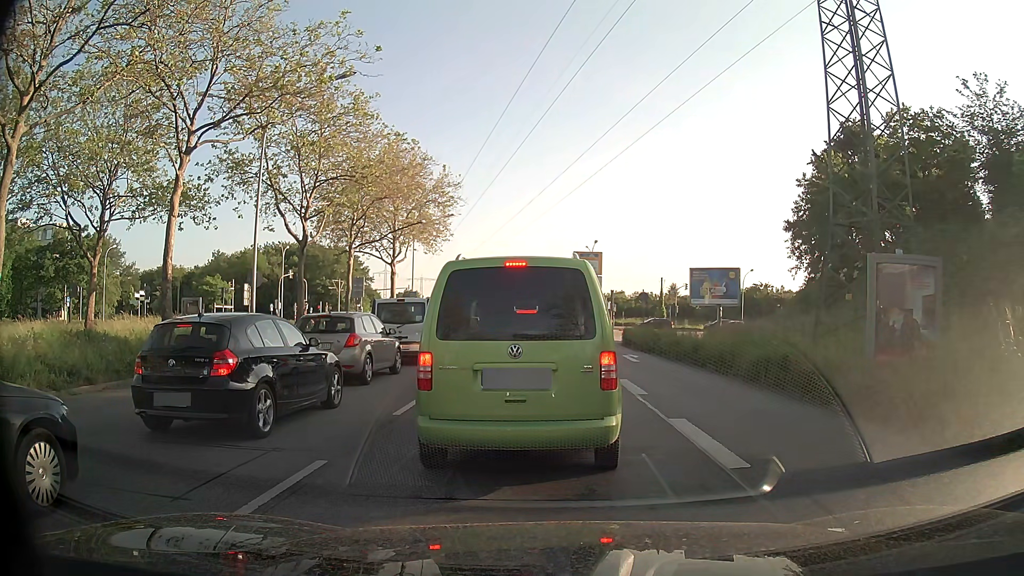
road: primary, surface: asphalt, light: Day
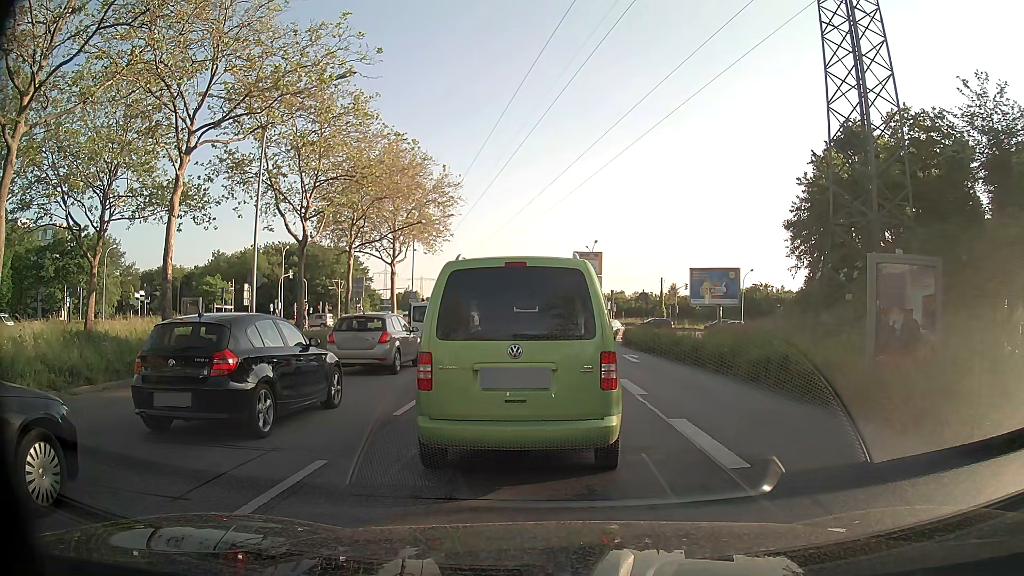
(0.0, 0.0) m; 0°
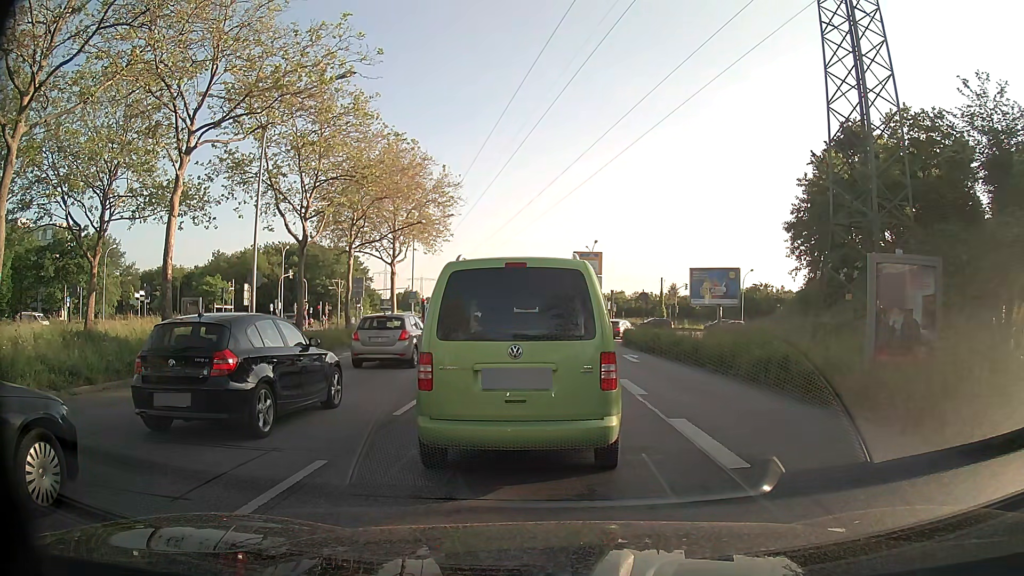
(0.0, 0.0) m; 0°
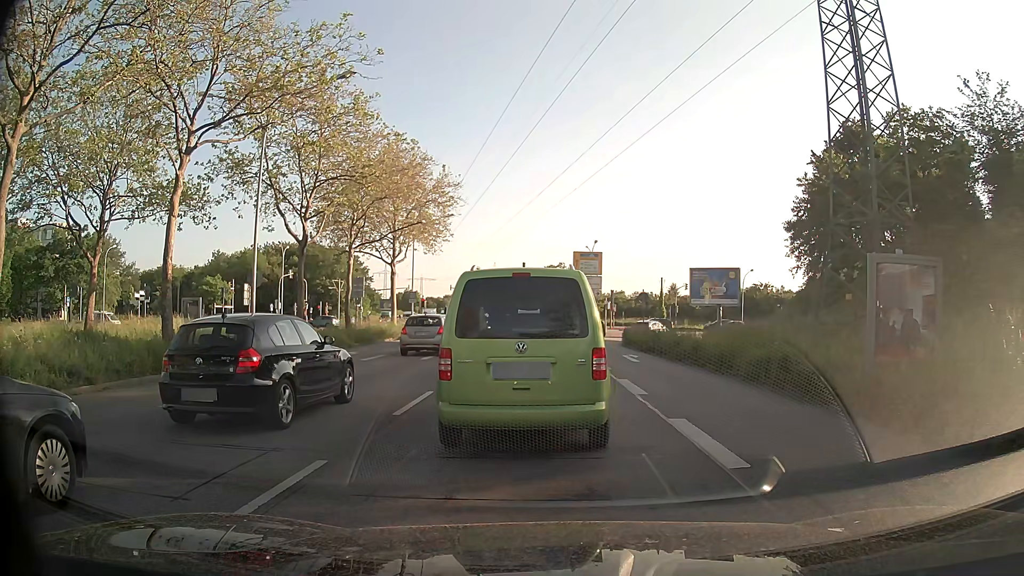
(0.0, 0.0) m; 0°
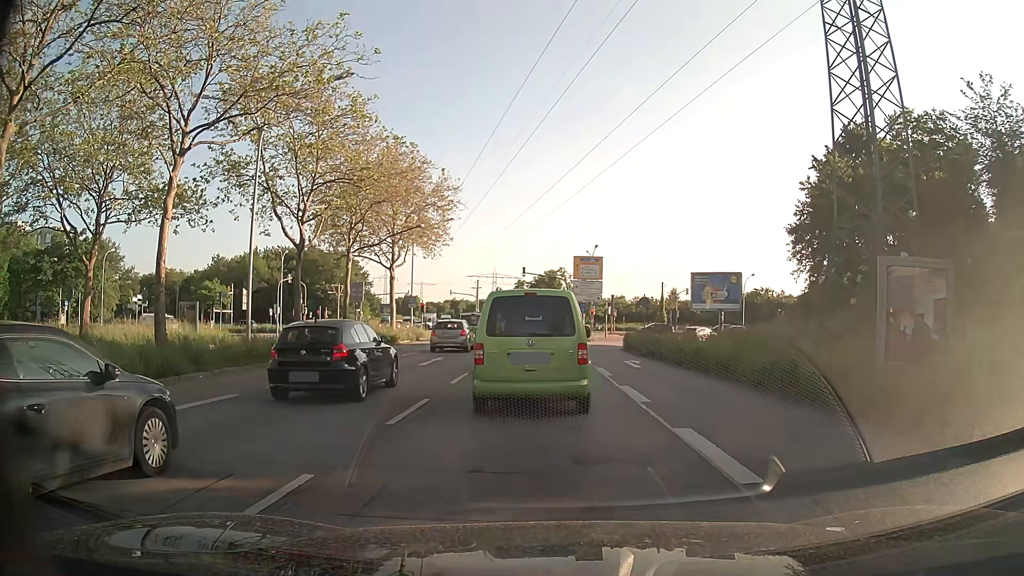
(0.0, +0.5) m; 0°
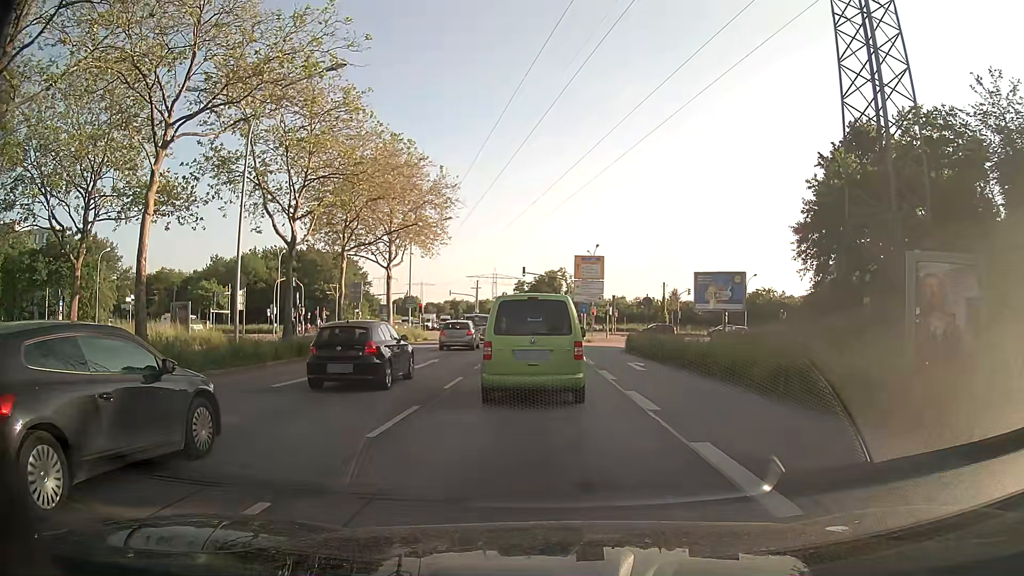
(0.0, +1.1) m; +2°
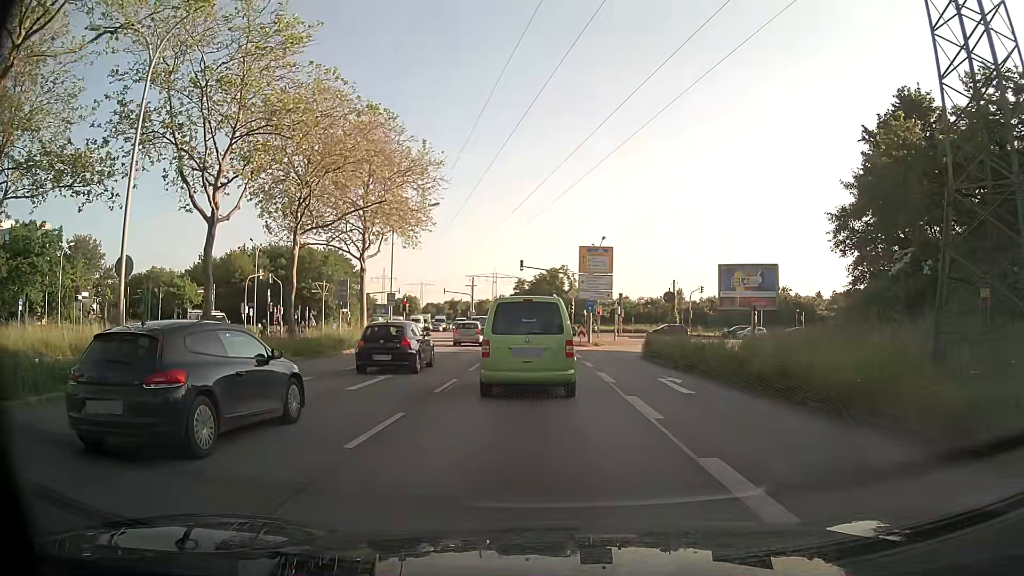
(0.0, +7.3) m; 0°
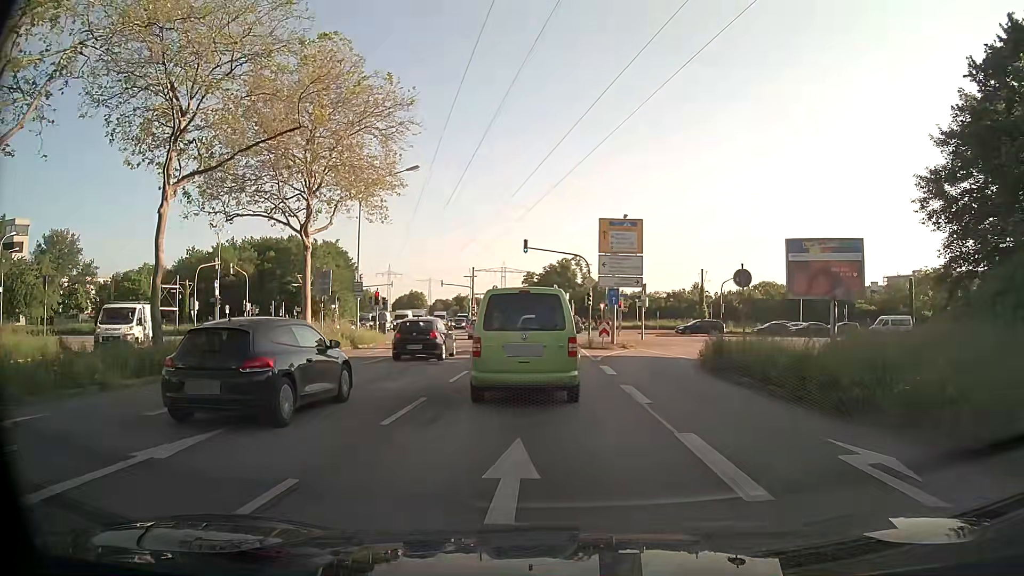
(0.0, +11.0) m; -1°
(0, +10) (0, +20) (0, +30) (0, +40) (0, +50) (-1, +60) (-1, +70) (-2, +80) (-3, +90) (-3, +100) m
